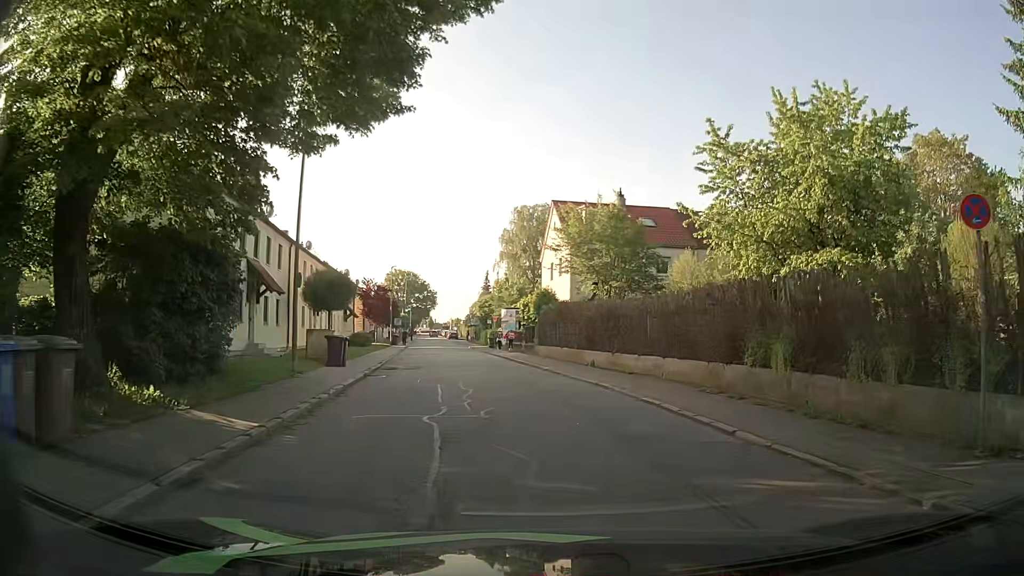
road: residential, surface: asphalt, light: Day
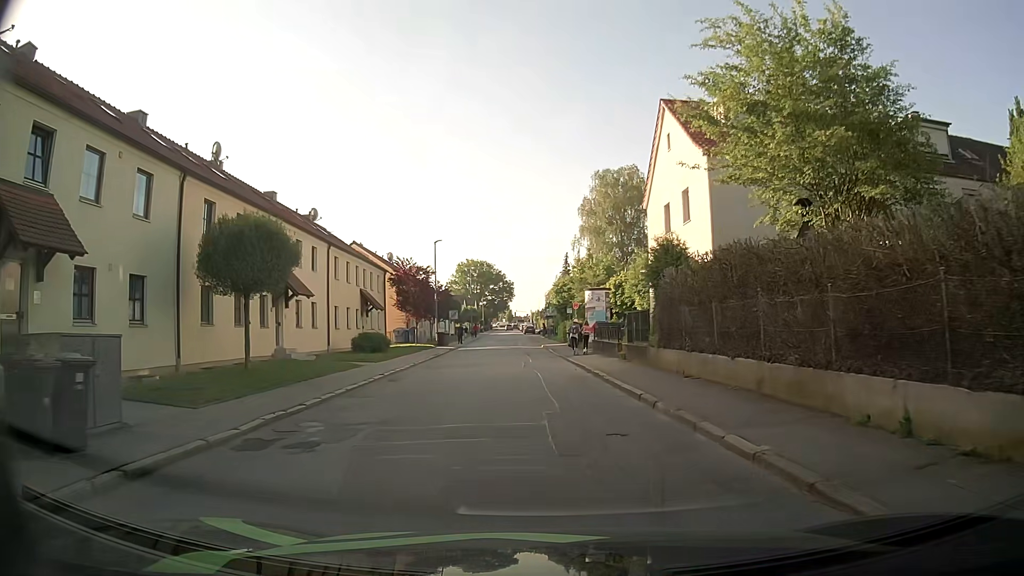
(-1.1, +17.9) m; -7°
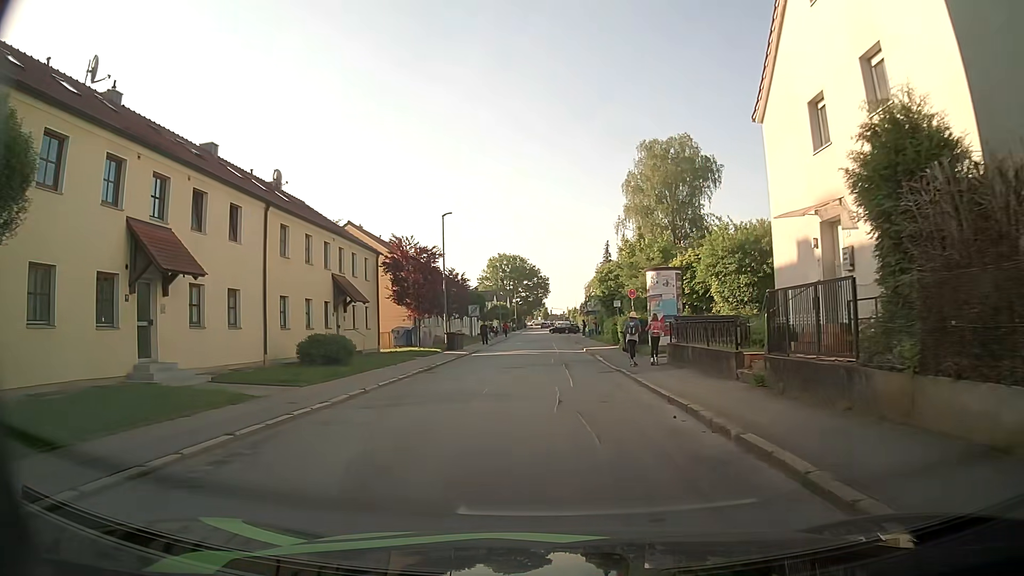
(-0.4, +12.2) m; -4°
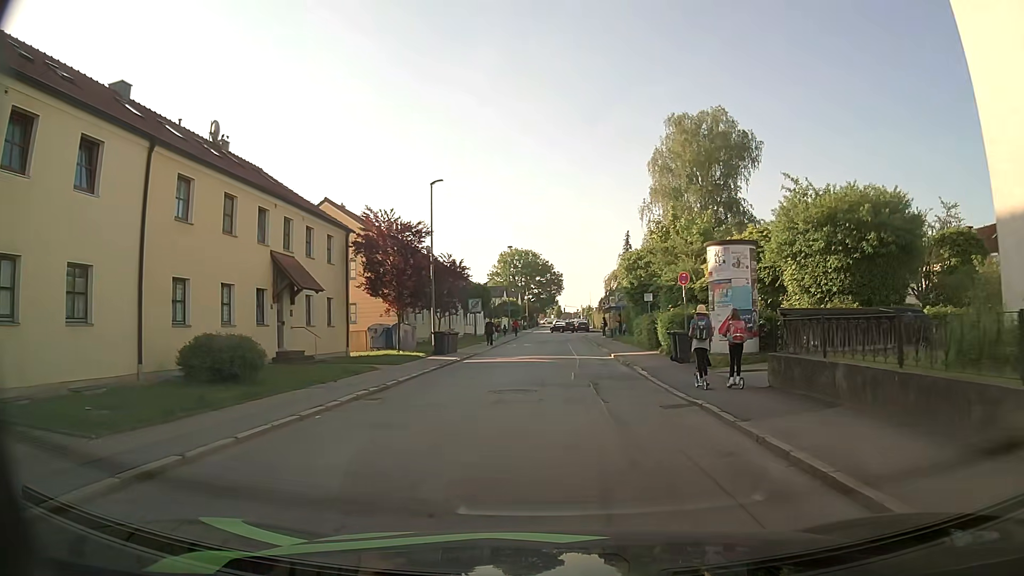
(-0.1, +8.6) m; -1°
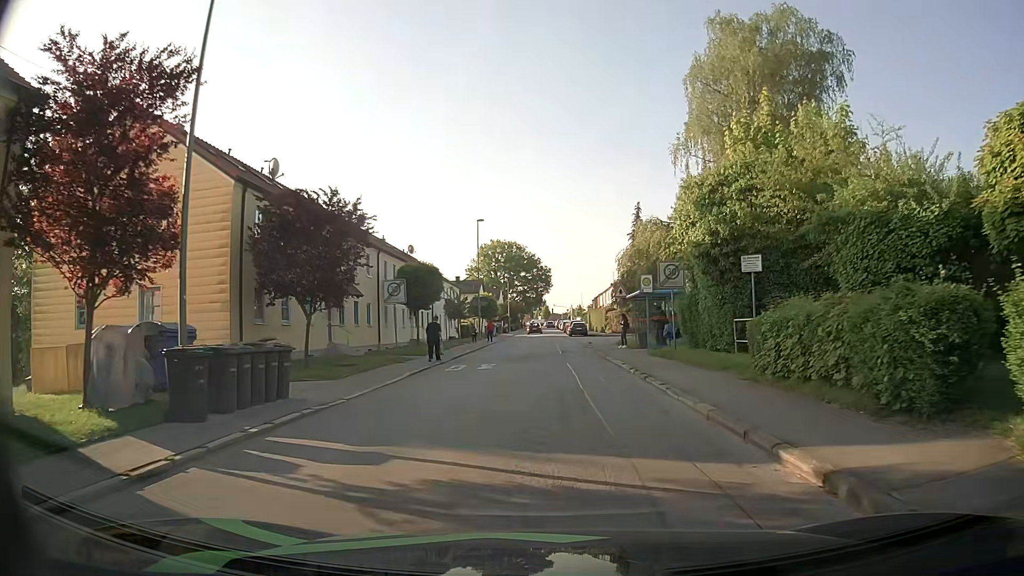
(+0.3, +21.3) m; +1°
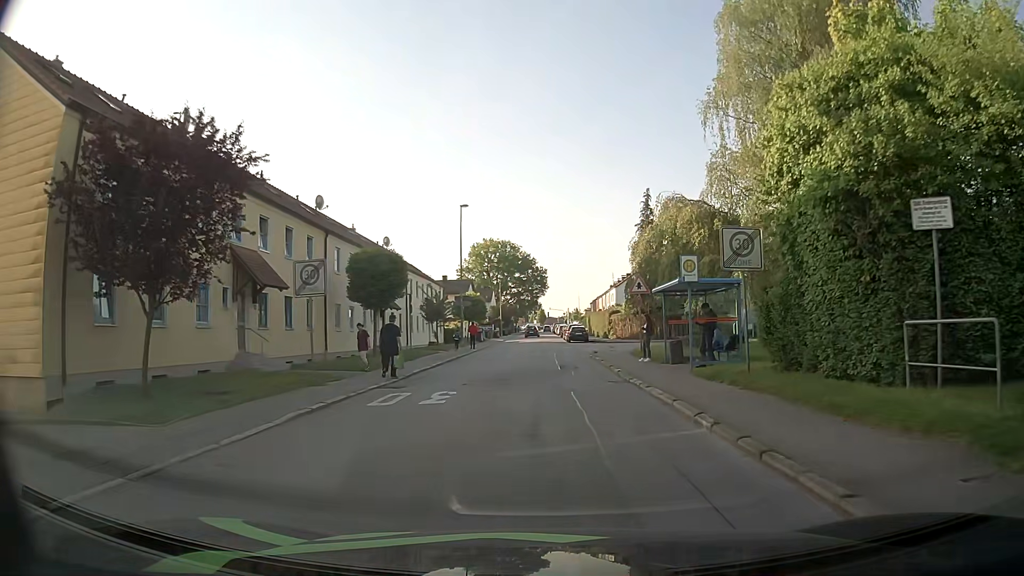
(+0.1, +8.8) m; +1°
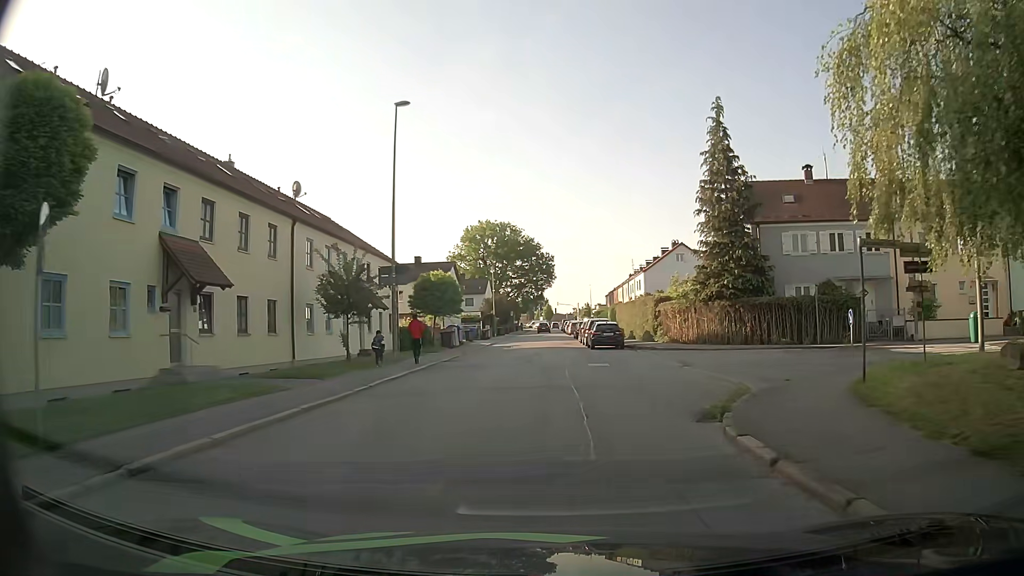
(-0.3, +23.0) m; -1°
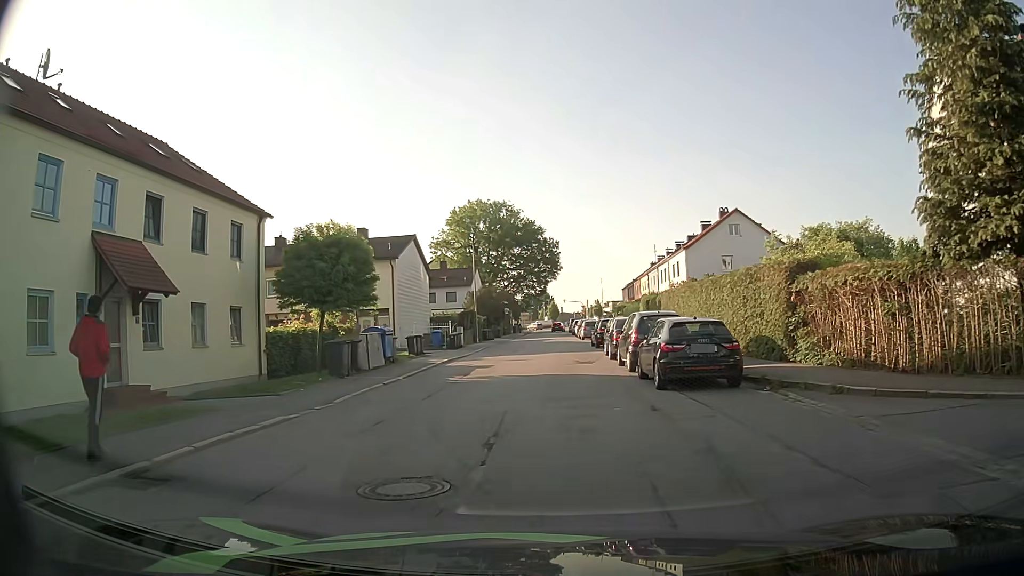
(+0.1, +21.6) m; -1°
(0, +10) (0, +20) (0, +30) (0, +40) (0, +50) (0, +60) (0, +70) (0, +80) (+1, +90) (+1, +100) m
